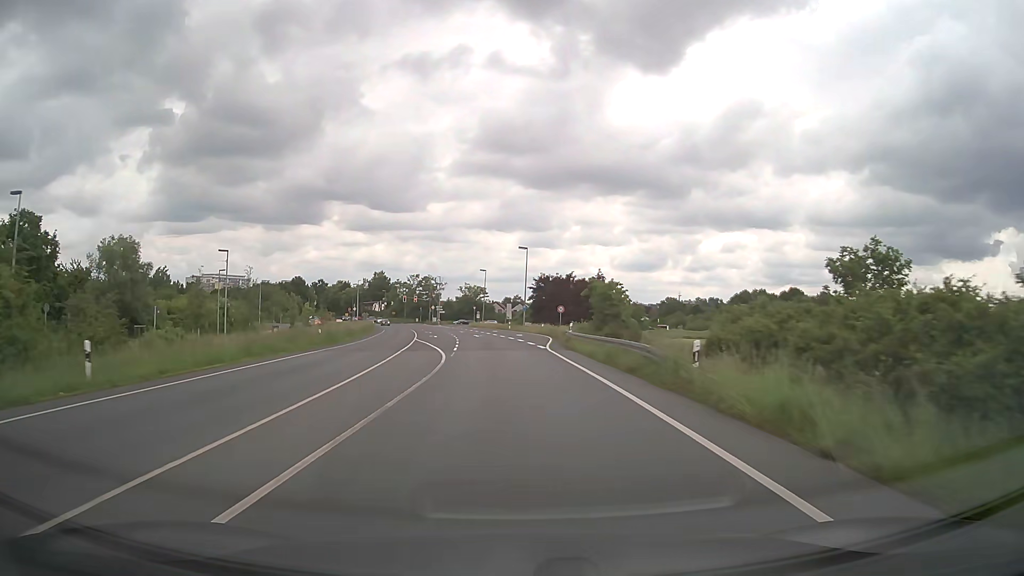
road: primary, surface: asphalt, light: Day
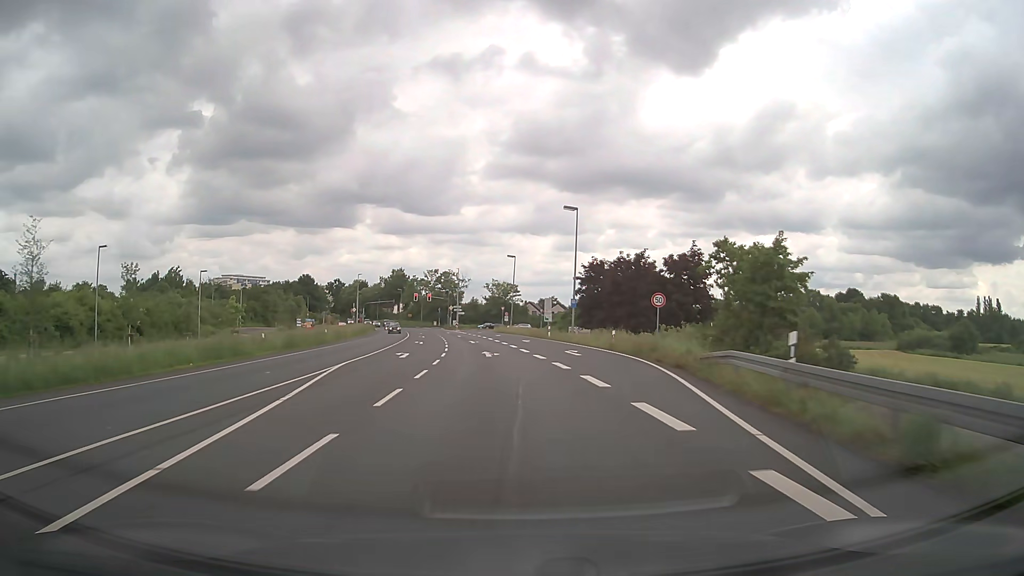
(-0.7, +30.4) m; -3°
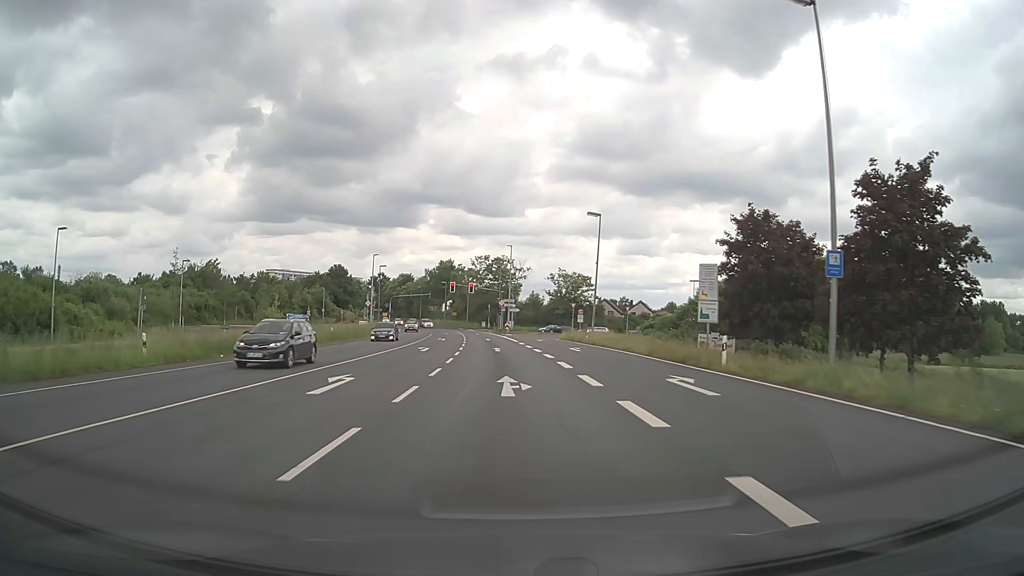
(-1.7, +35.2) m; -5°
(0, +10) (0, +20) (-1, +30) (-2, +40) (-2, +50) (-3, +60) (-4, +70) (-5, +80) (-6, +90) (-7, +100) m
